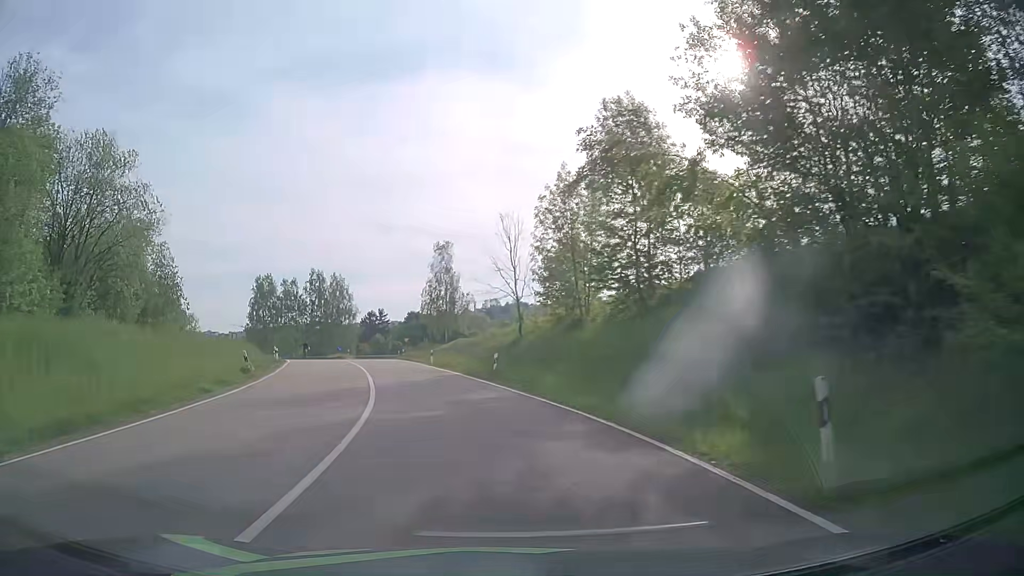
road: secondary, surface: asphalt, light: Day
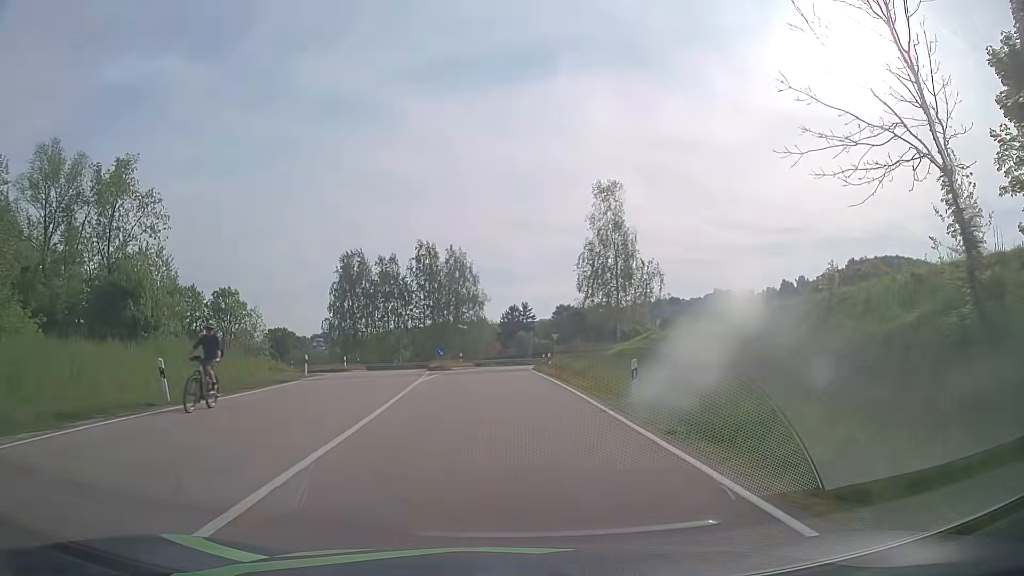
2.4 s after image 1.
(-4.5, +32.0) m; -13°
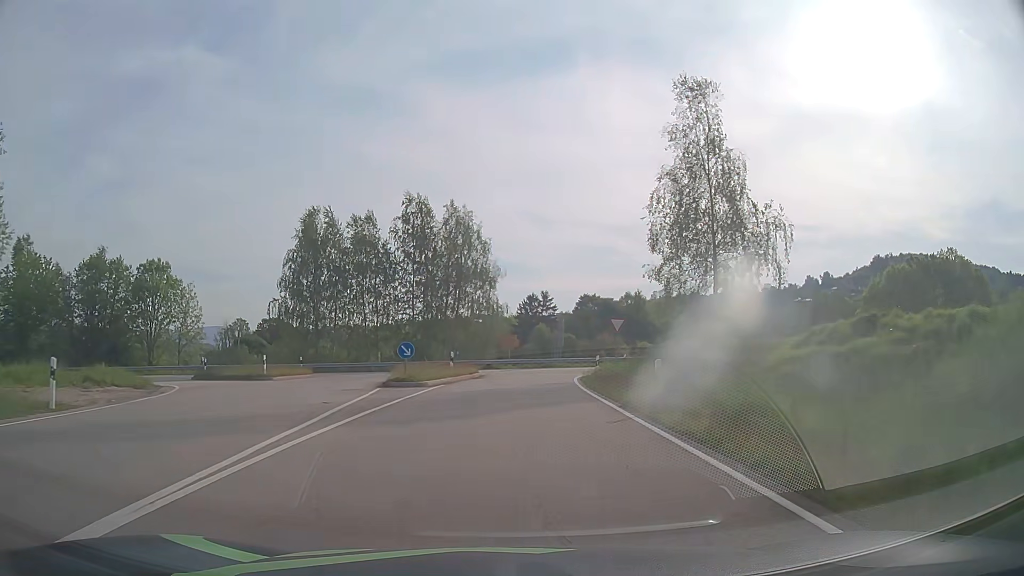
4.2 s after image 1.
(-0.3, +22.3) m; -1°
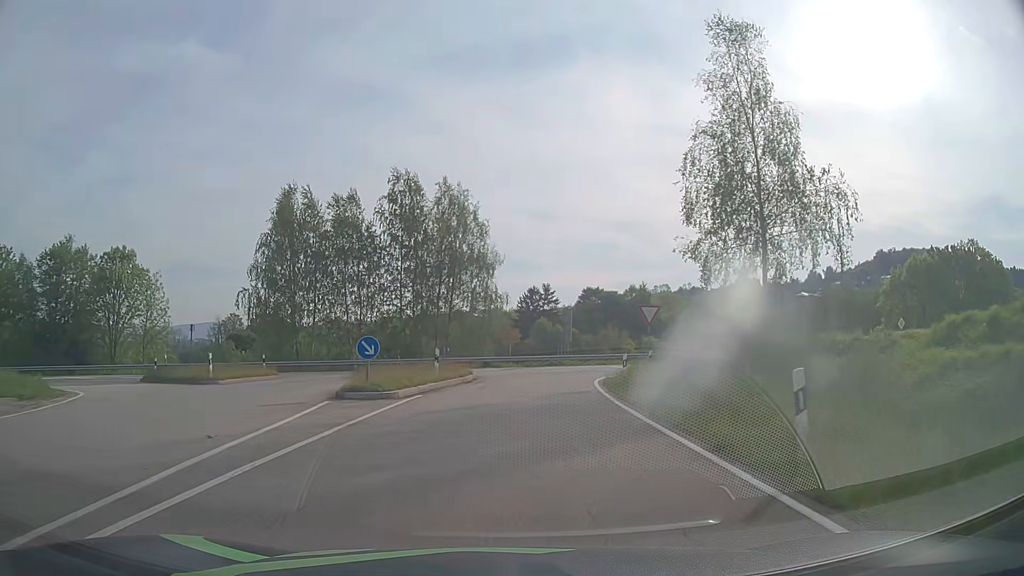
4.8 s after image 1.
(0.0, +6.6) m; 0°
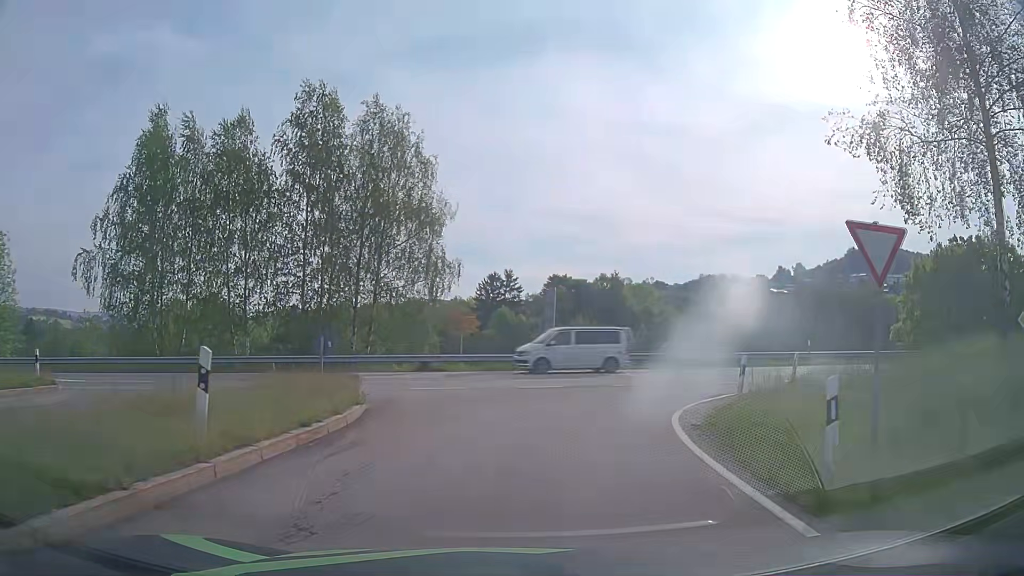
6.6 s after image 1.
(+0.3, +16.0) m; +3°
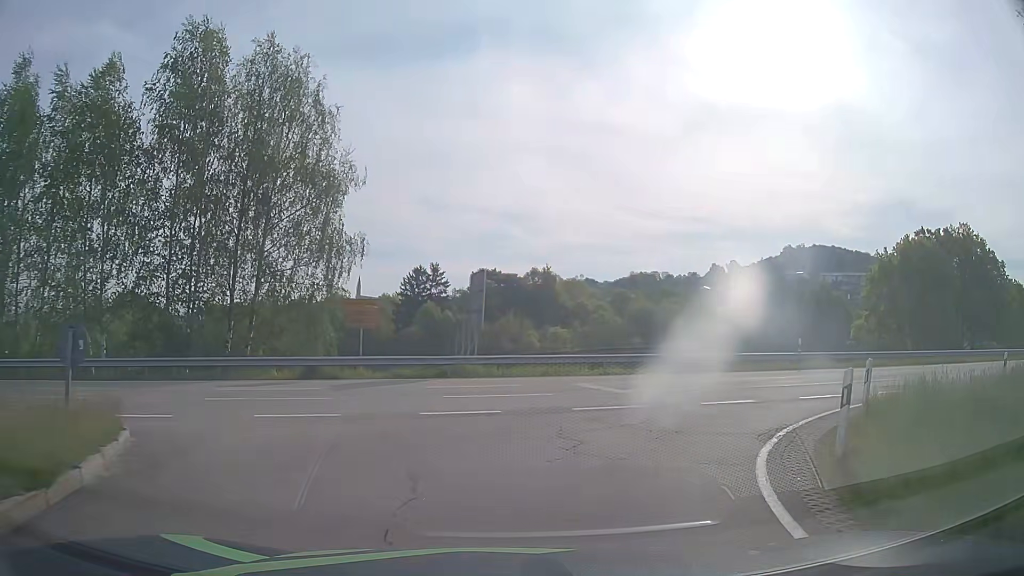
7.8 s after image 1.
(+0.3, +7.4) m; +6°
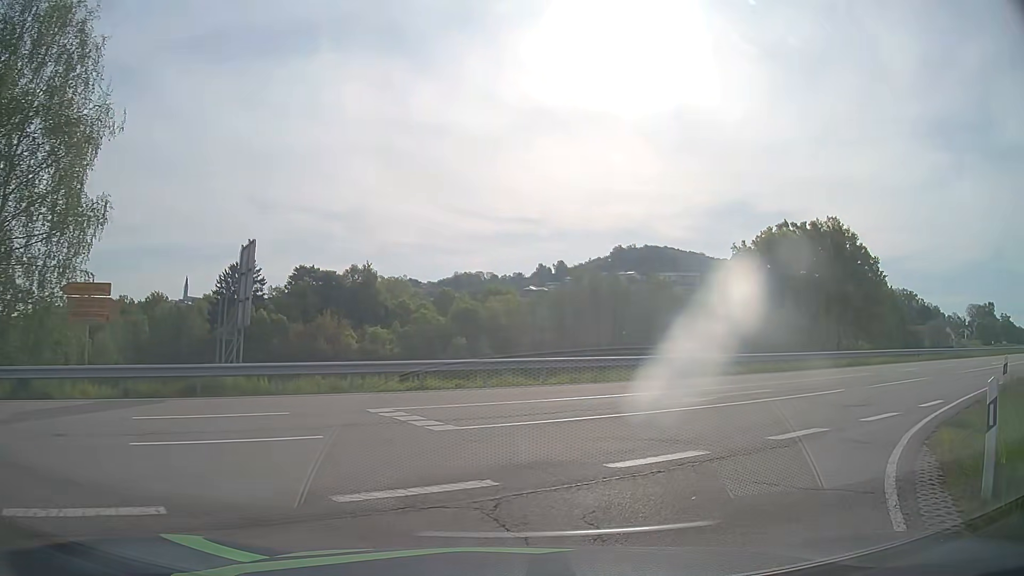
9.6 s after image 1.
(+0.8, +7.3) m; +15°
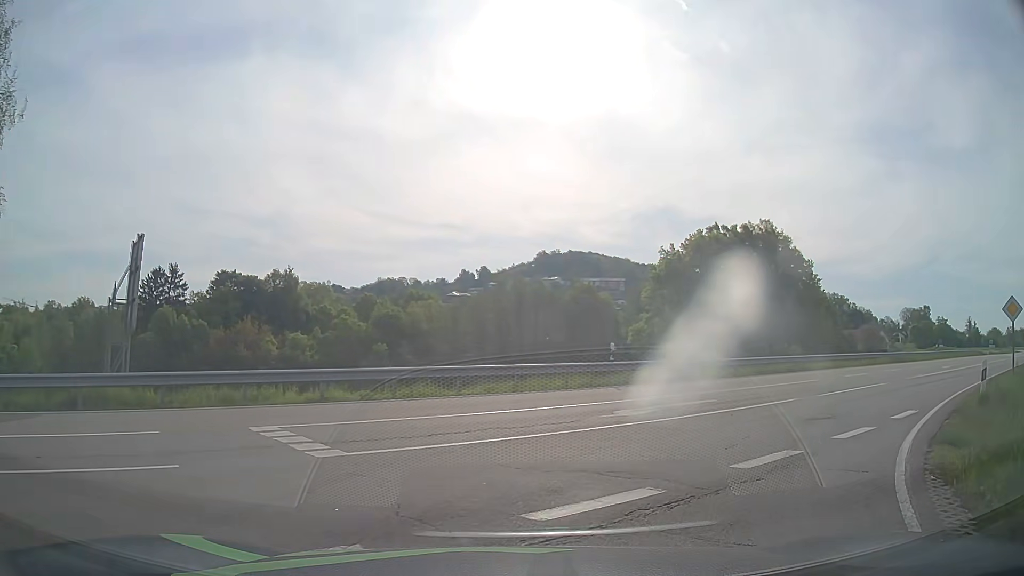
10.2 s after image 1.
(+0.1, +2.0) m; +7°
